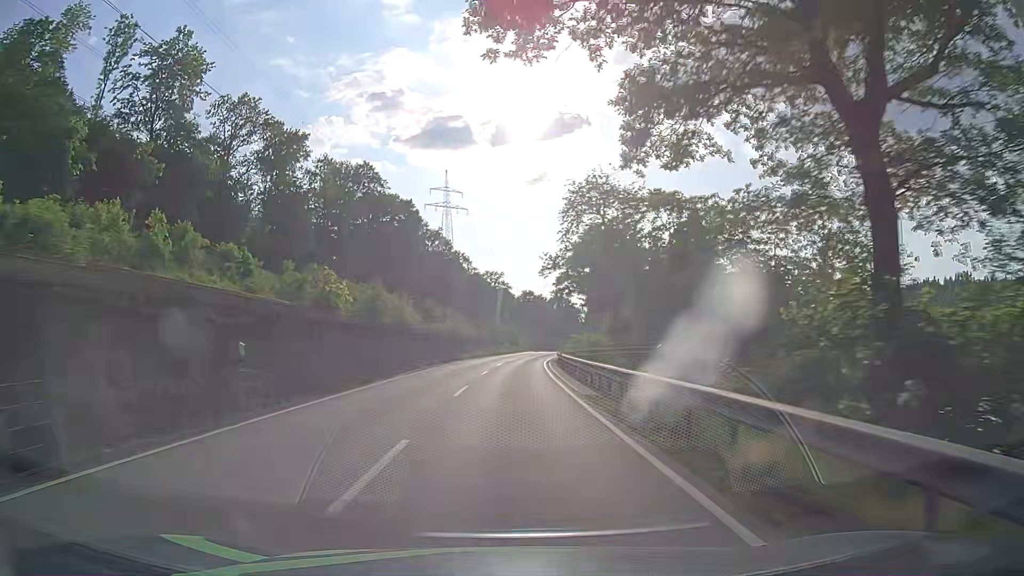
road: primary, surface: asphalt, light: Day
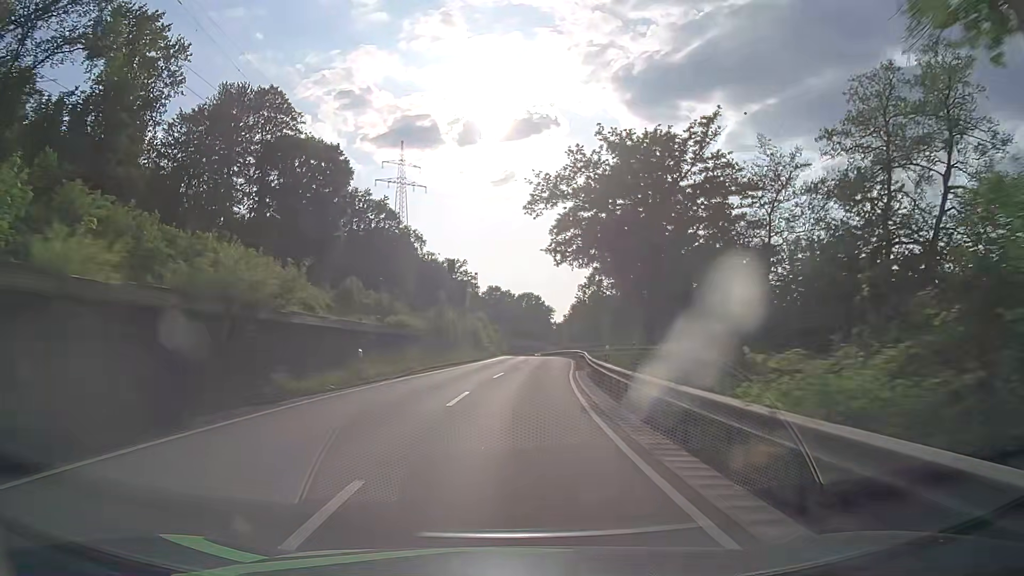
(+0.6, +38.5) m; +3°
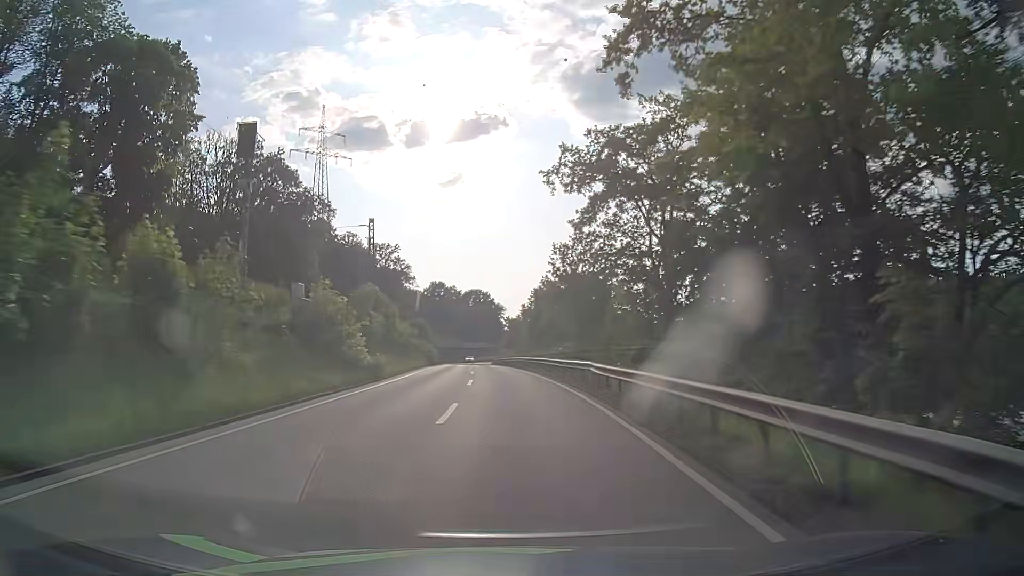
(+2.0, +38.4) m; +4°
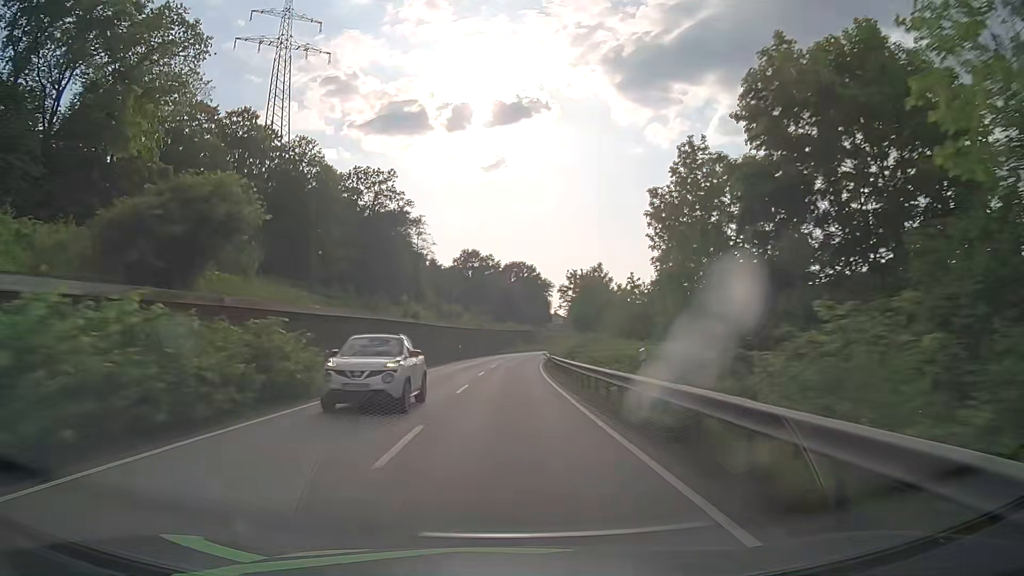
(-2.1, +64.4) m; -4°
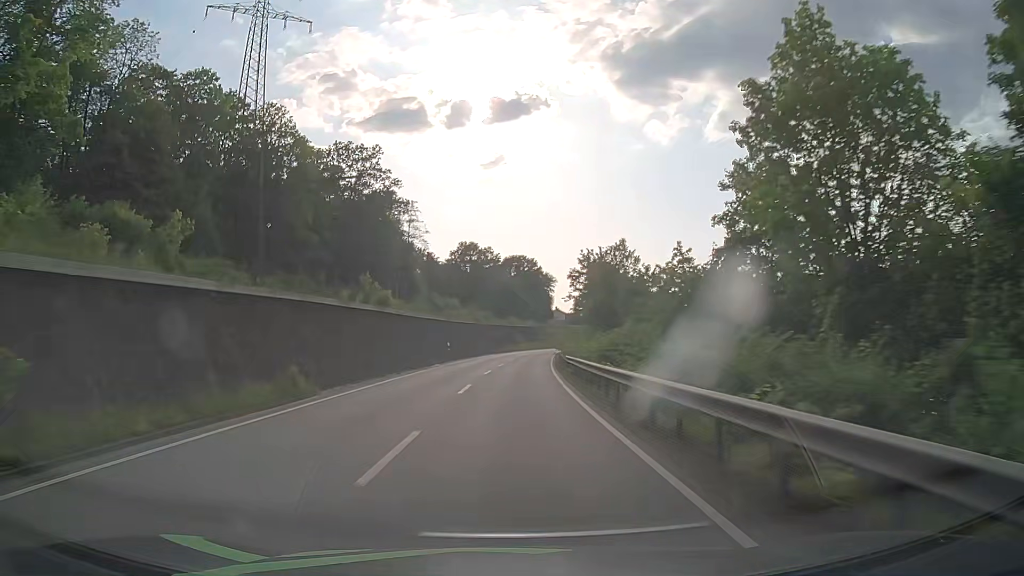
(+0.1, +13.0) m; 0°
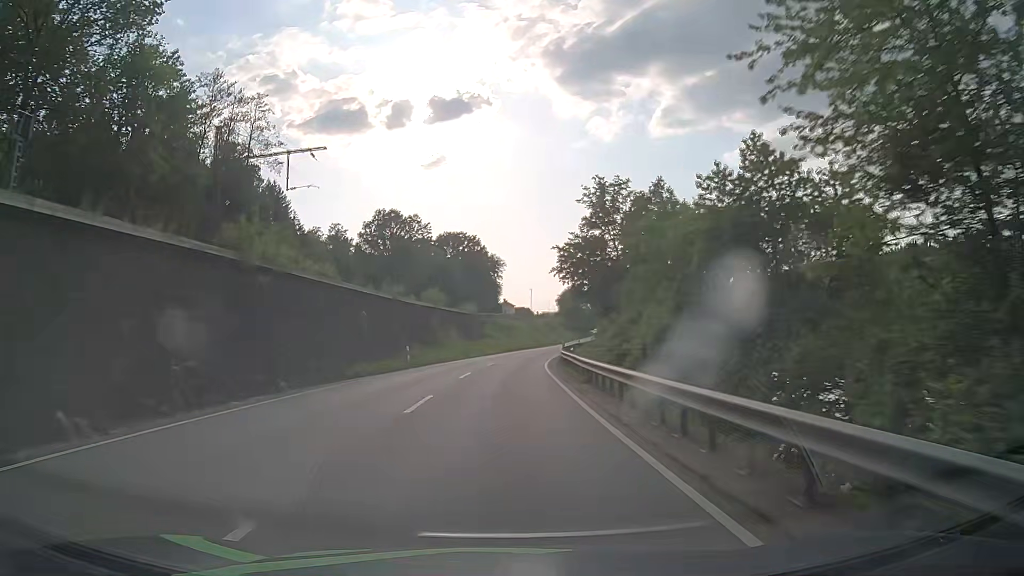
(+2.5, +64.9) m; +4°
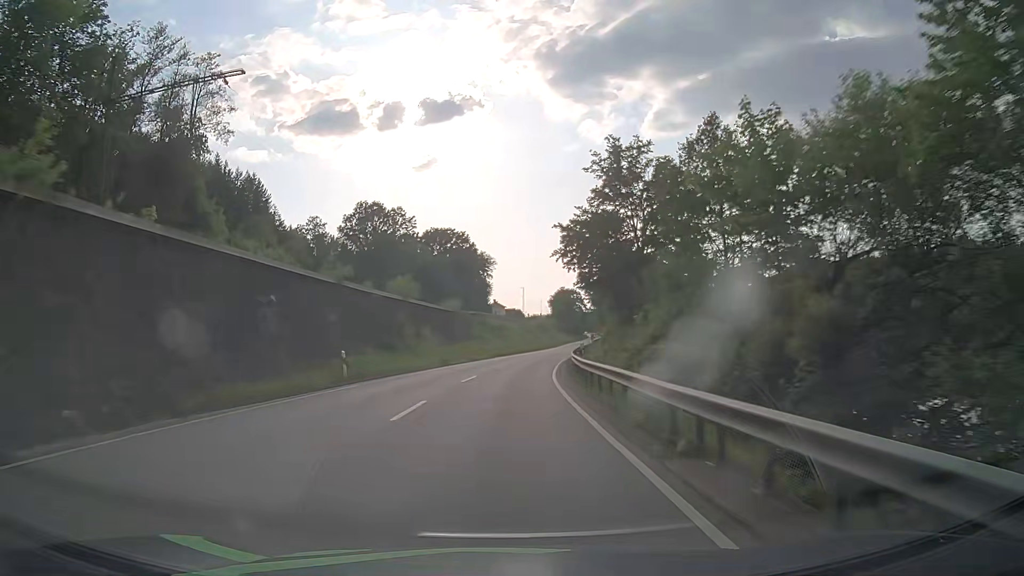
(+0.1, +13.0) m; +1°
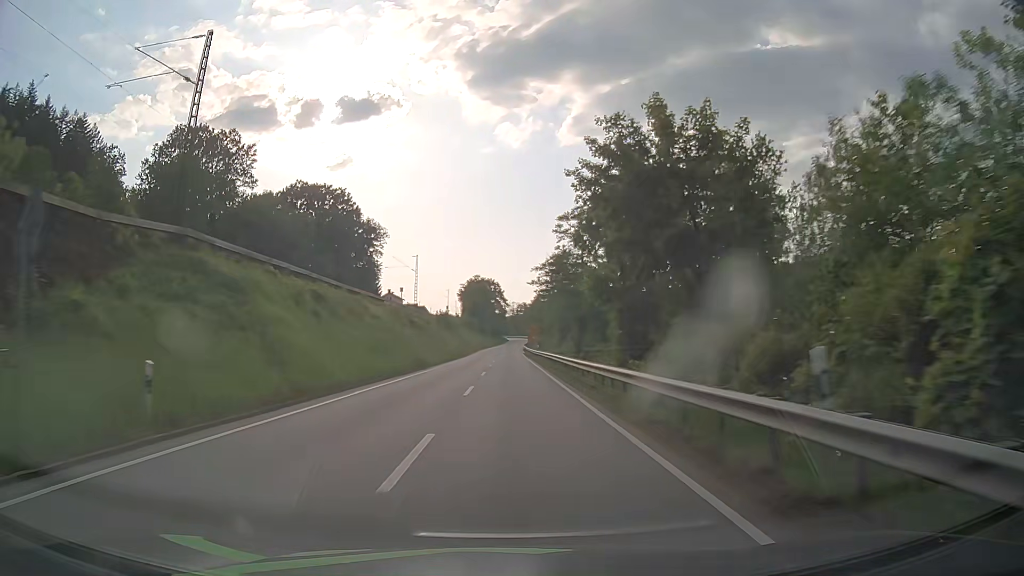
(+4.3, +64.3) m; +8°
(0, +10) (0, +20) (0, +30) (0, +40) (0, +50) (0, +60) (0, +70) (0, +80) (+1, +90) (+1, +100) m
